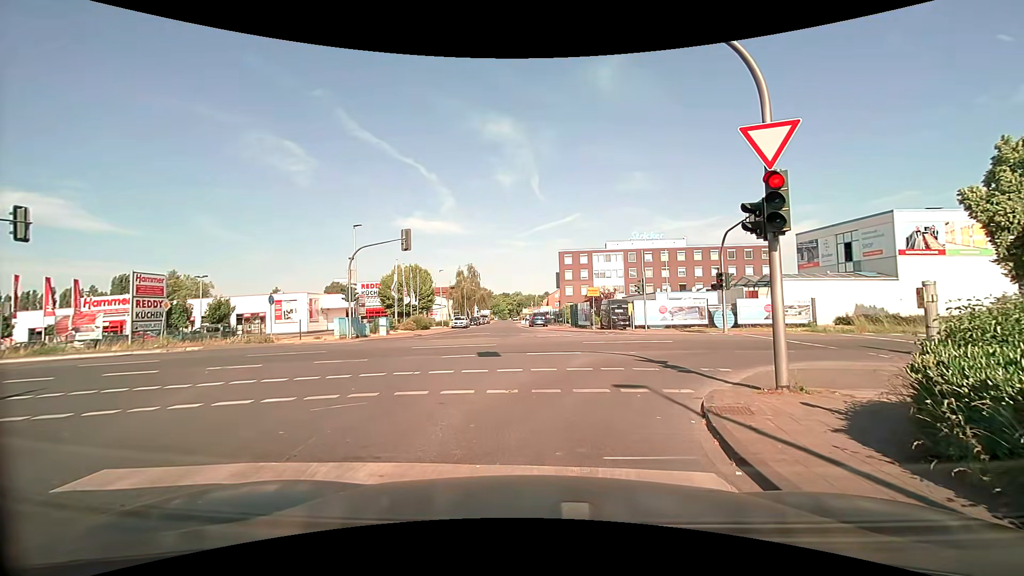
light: Day
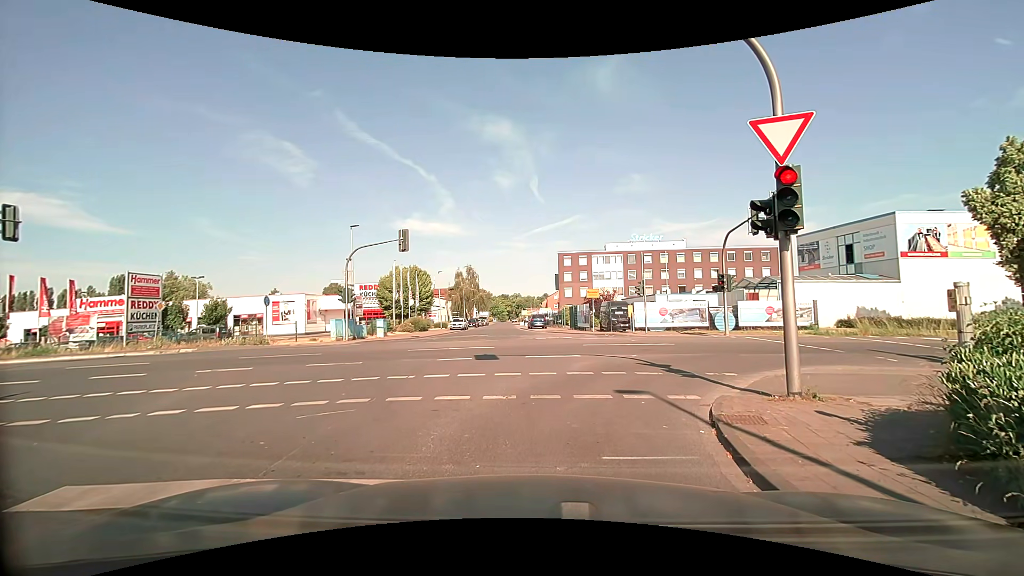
(0.0, +0.4) m; 0°
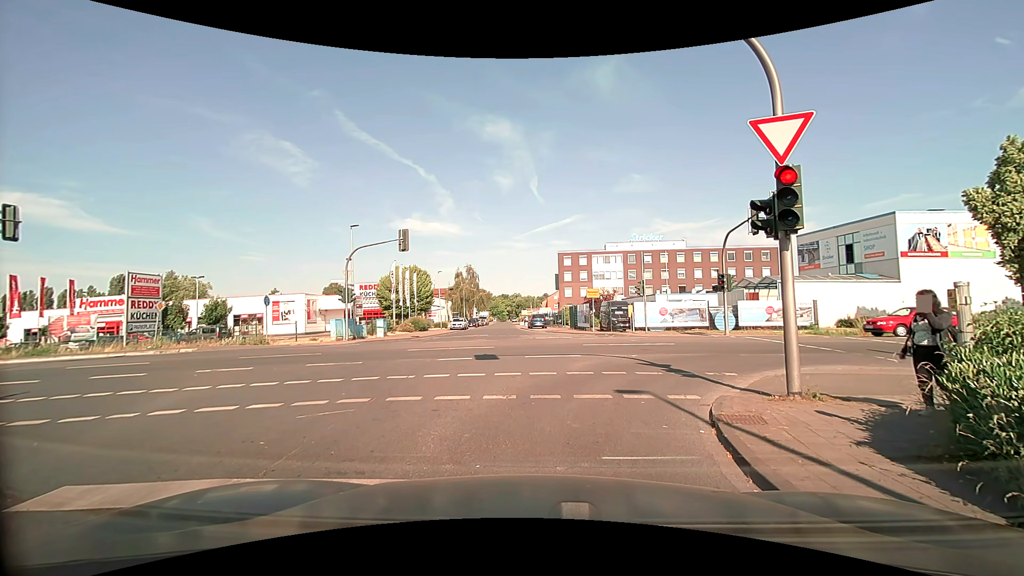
(0.0, +0.1) m; 0°
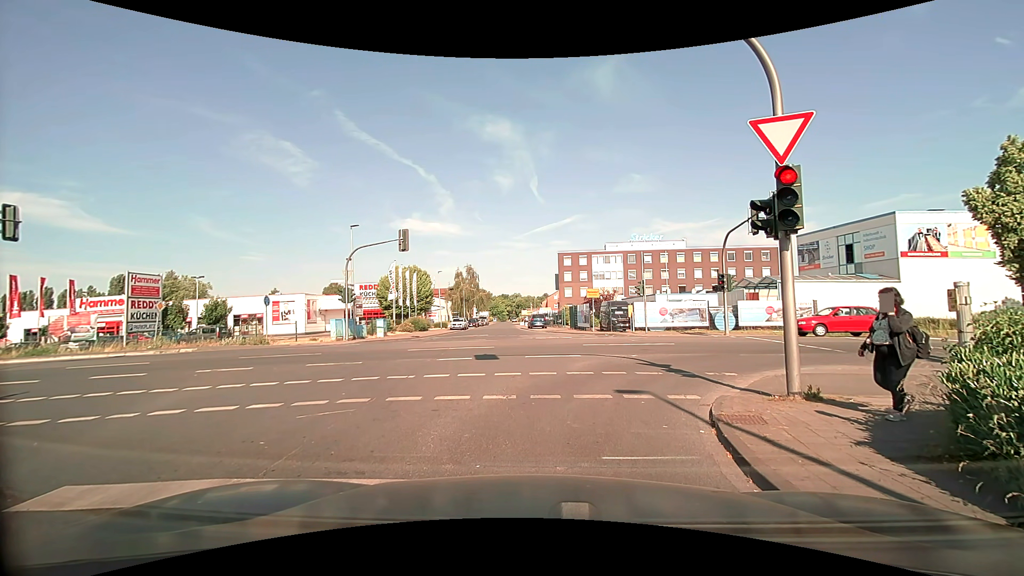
(0.0, 0.0) m; 0°
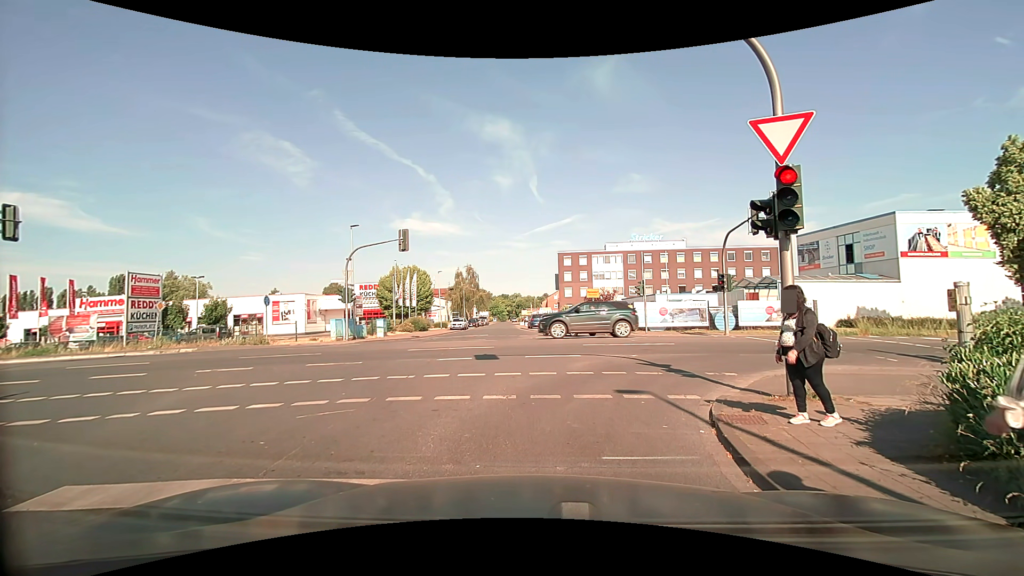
(0.0, 0.0) m; 0°
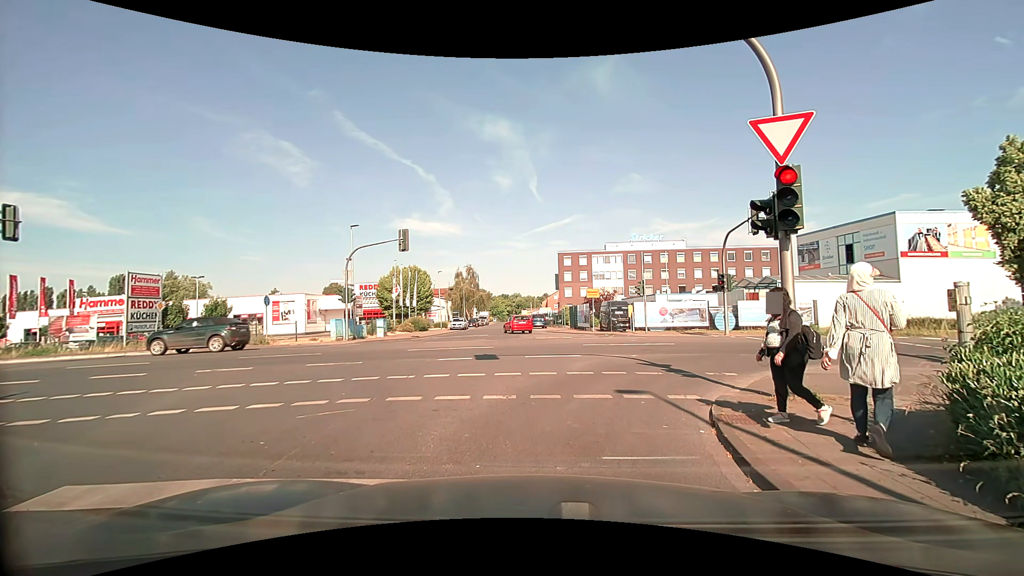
(0.0, 0.0) m; 0°
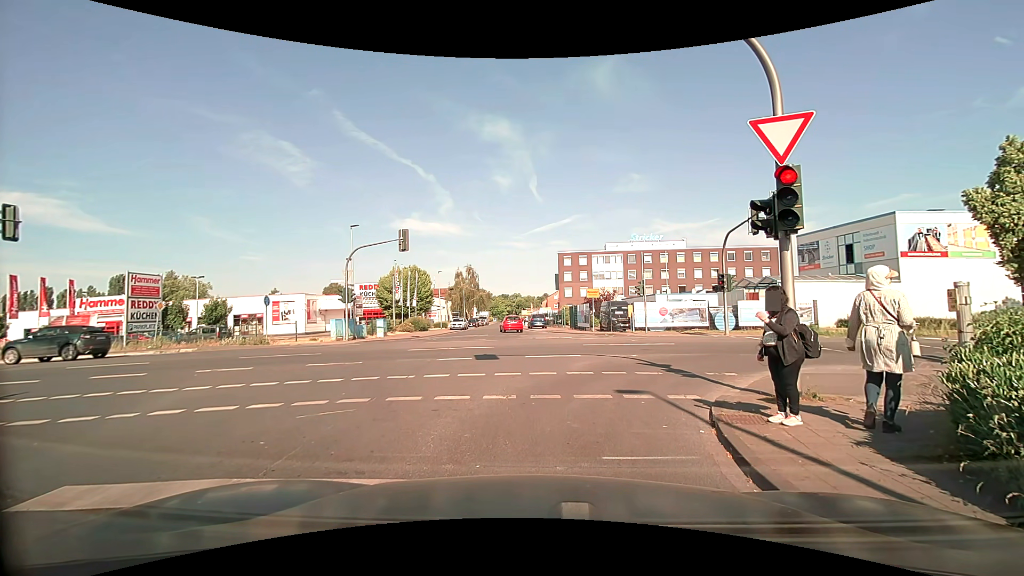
(0.0, 0.0) m; 0°
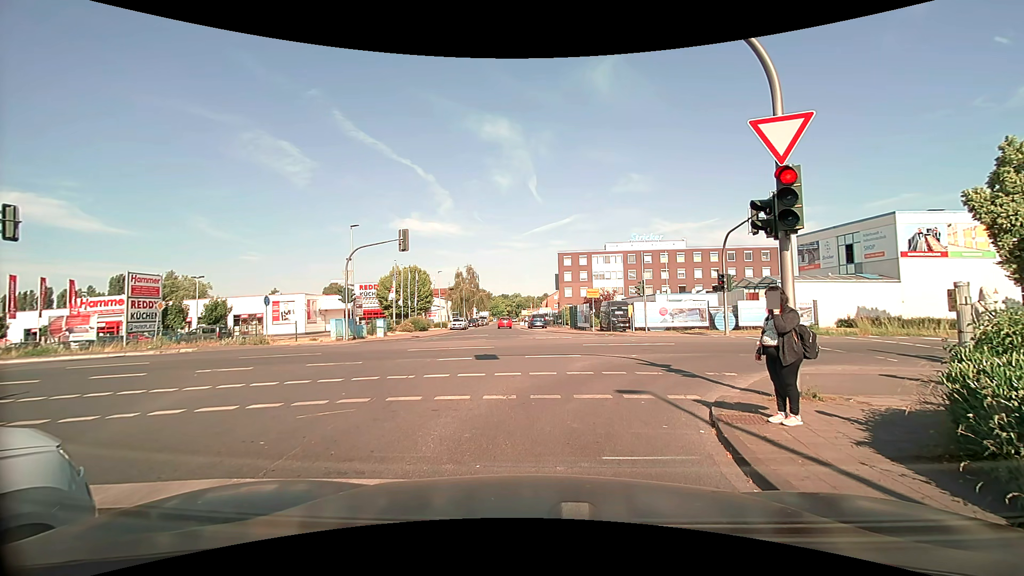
(0.0, 0.0) m; 0°
(+1, +10) (+7, +17) (+17, +19) (+27, +19) (+37, +19) (+47, +20) (+57, +21) (+67, +22) (+77, +22) (+87, +23) m
